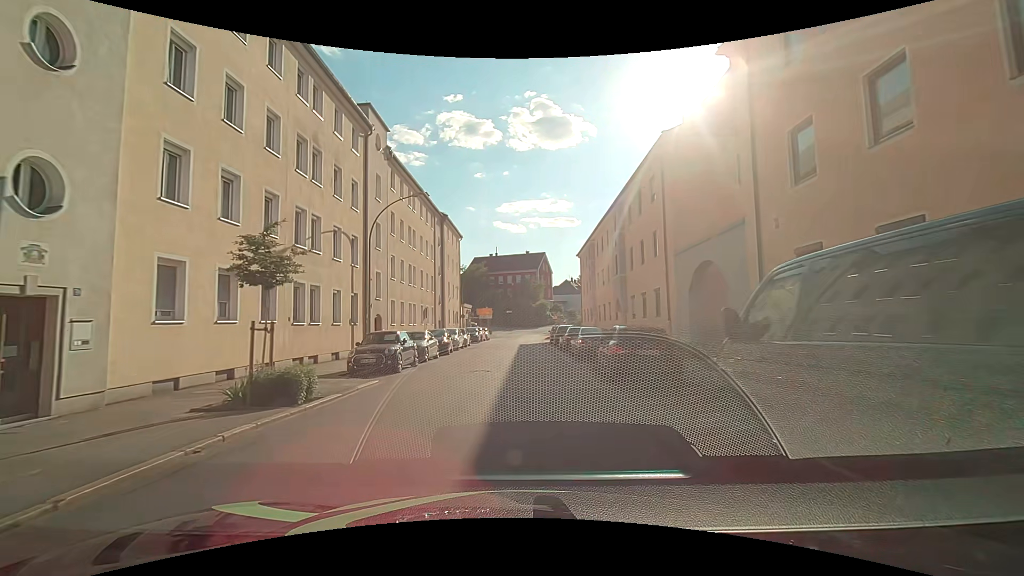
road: tertiary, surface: asphalt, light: Day
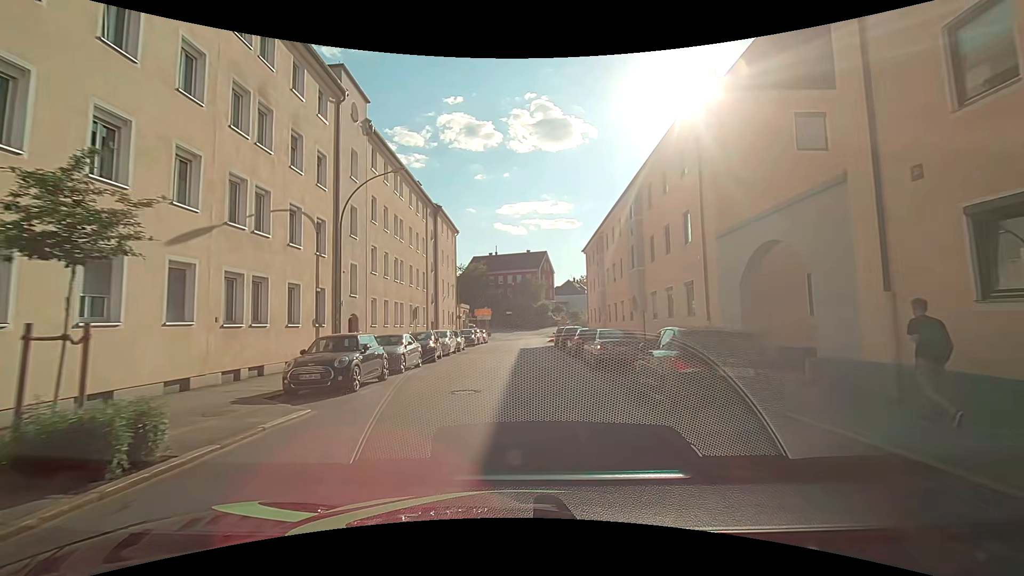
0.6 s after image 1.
(+0.1, +4.6) m; +1°
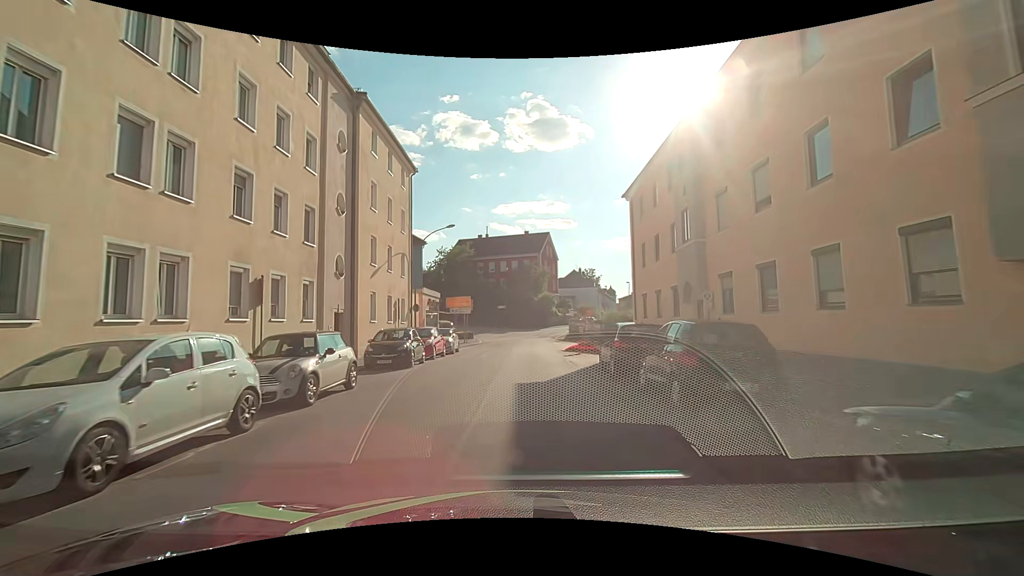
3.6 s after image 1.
(+0.2, +23.2) m; 0°
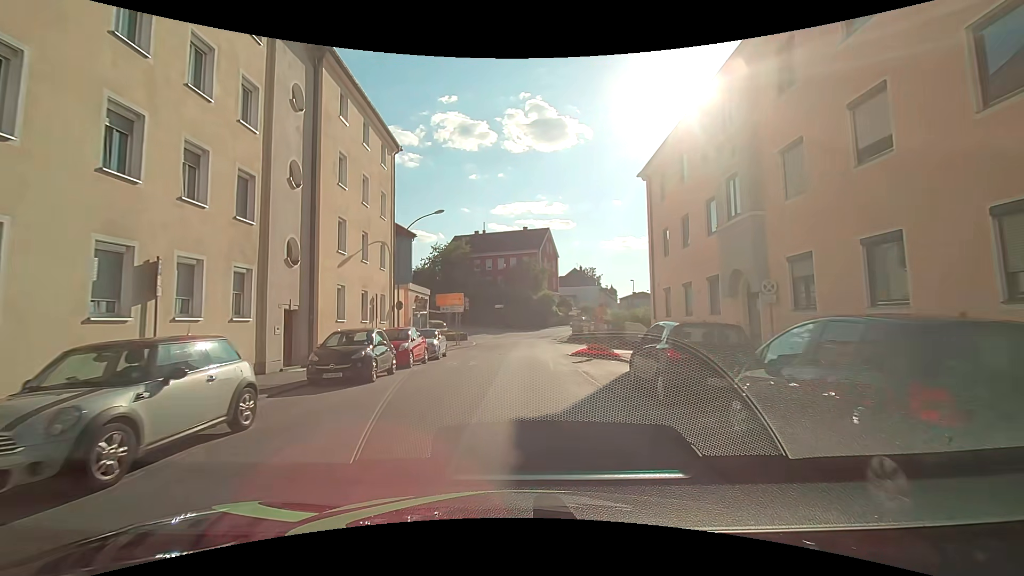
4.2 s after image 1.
(0.0, +4.6) m; 0°
